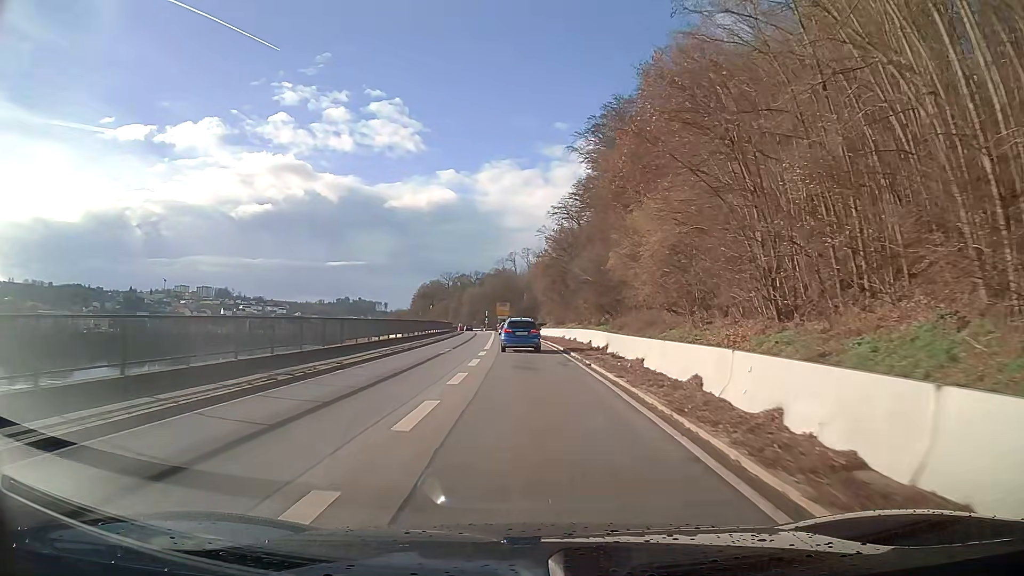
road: primary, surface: asphalt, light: Day
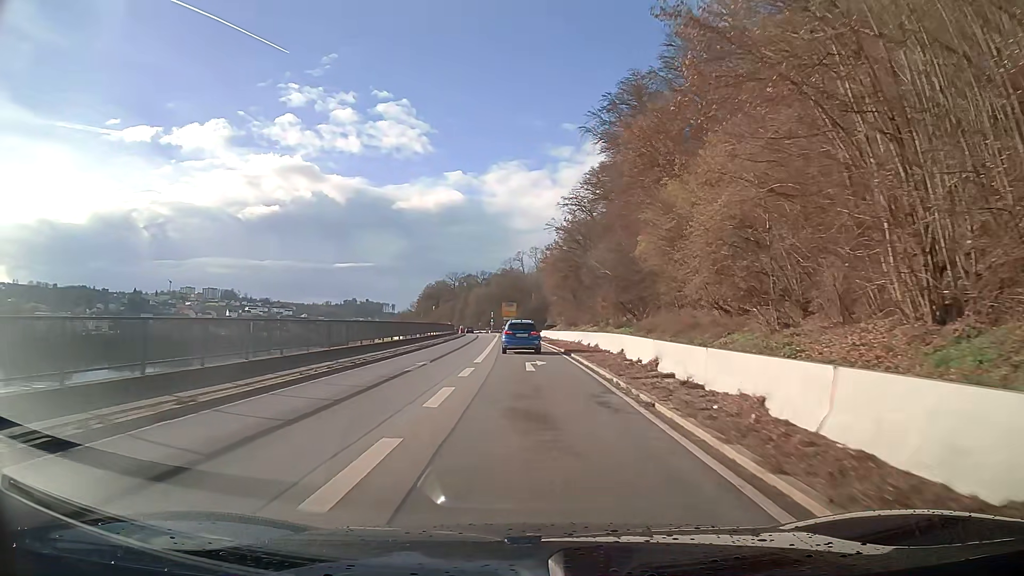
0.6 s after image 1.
(-0.1, +9.5) m; -1°
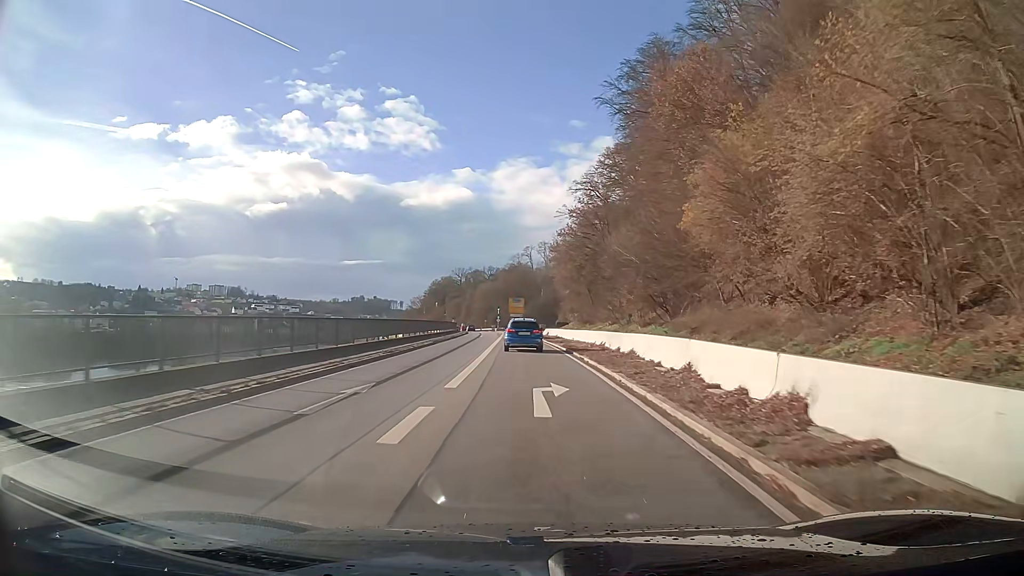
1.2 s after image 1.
(-0.1, +9.5) m; -1°
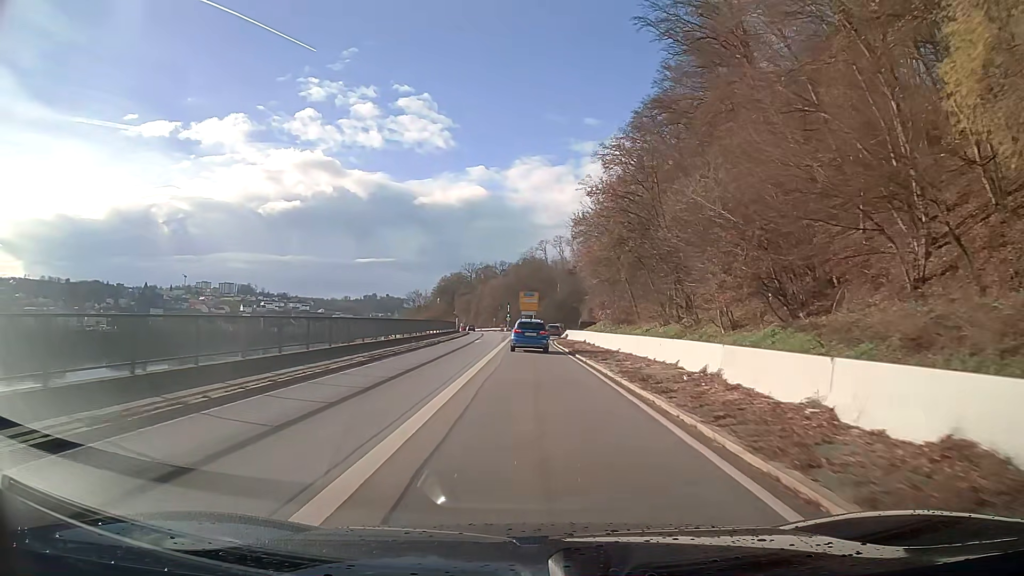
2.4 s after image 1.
(-0.2, +19.0) m; -1°
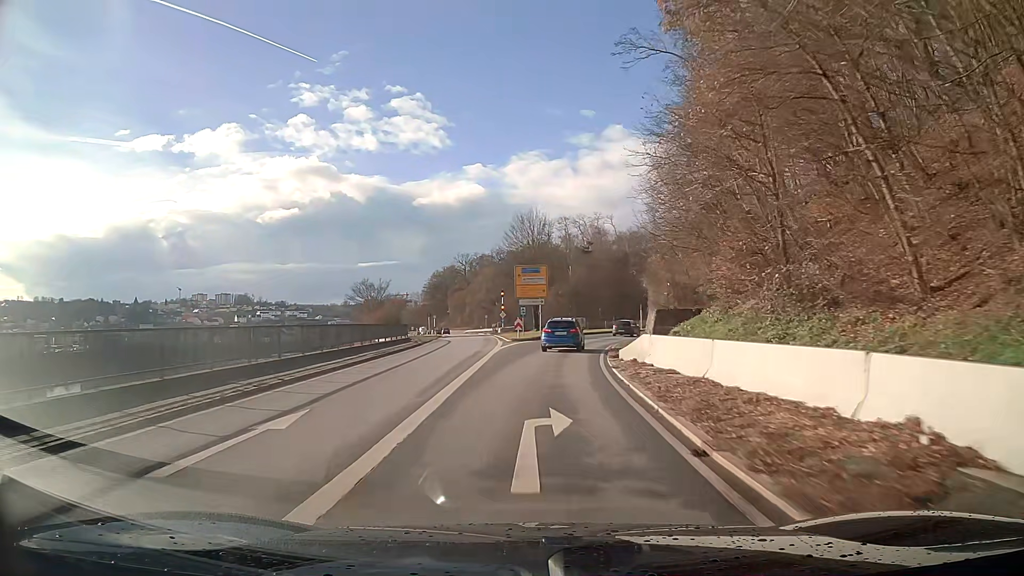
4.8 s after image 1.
(-0.2, +38.2) m; 0°
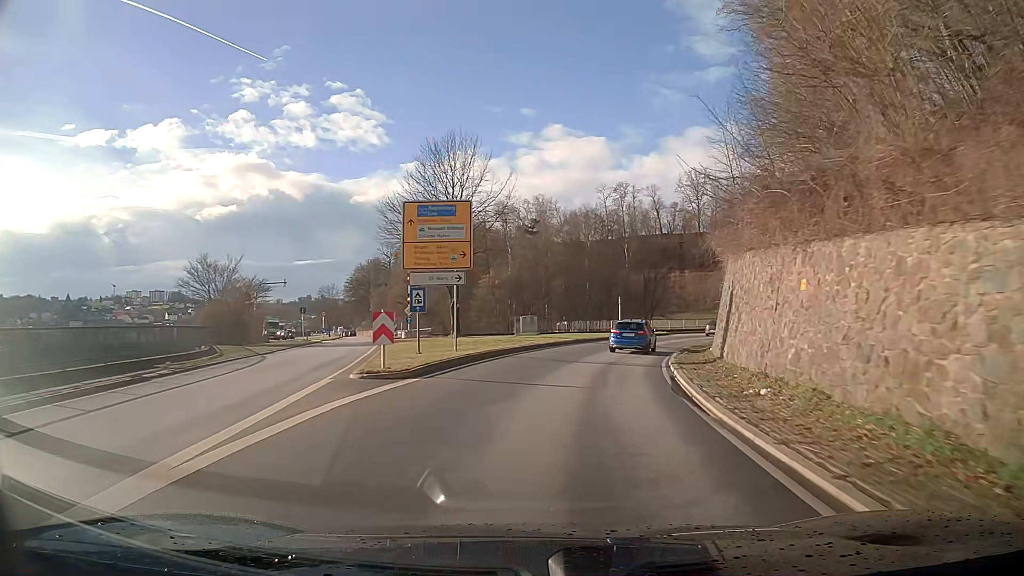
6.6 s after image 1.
(+1.2, +28.2) m; +7°
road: primary_link
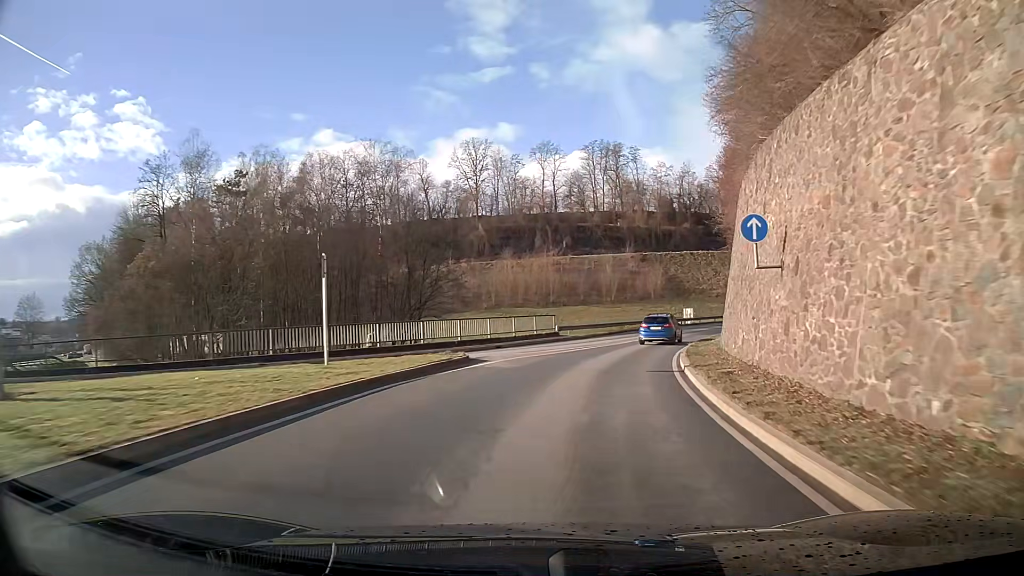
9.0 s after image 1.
(+6.1, +35.9) m; +20°
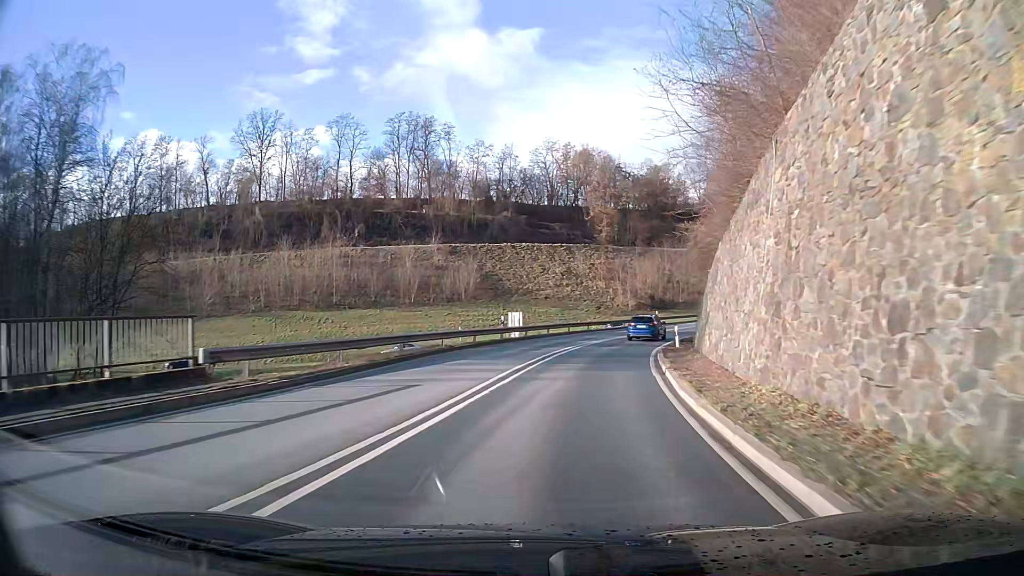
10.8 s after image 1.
(+3.8, +27.1) m; +14°
